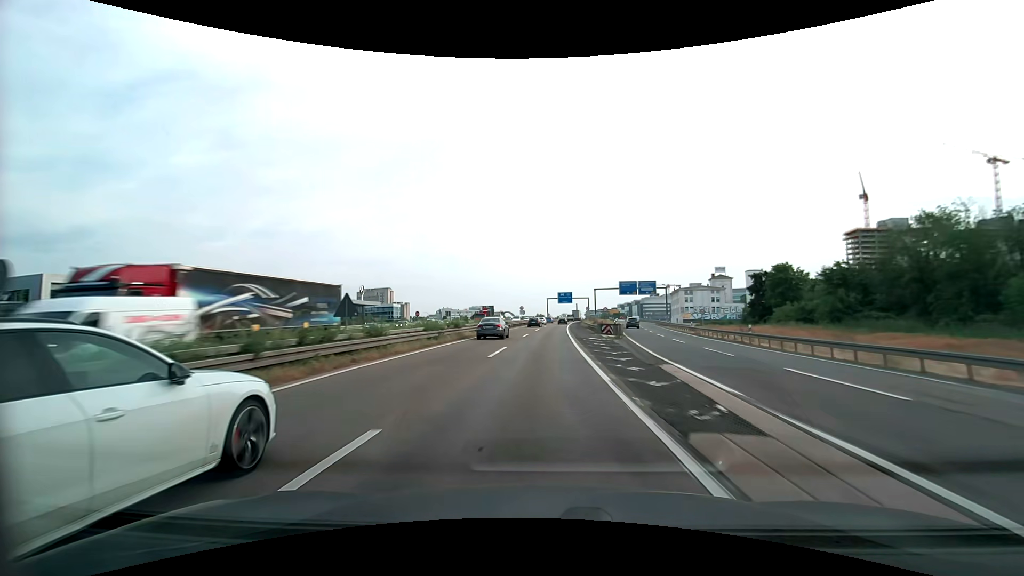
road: motorway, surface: asphalt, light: Day
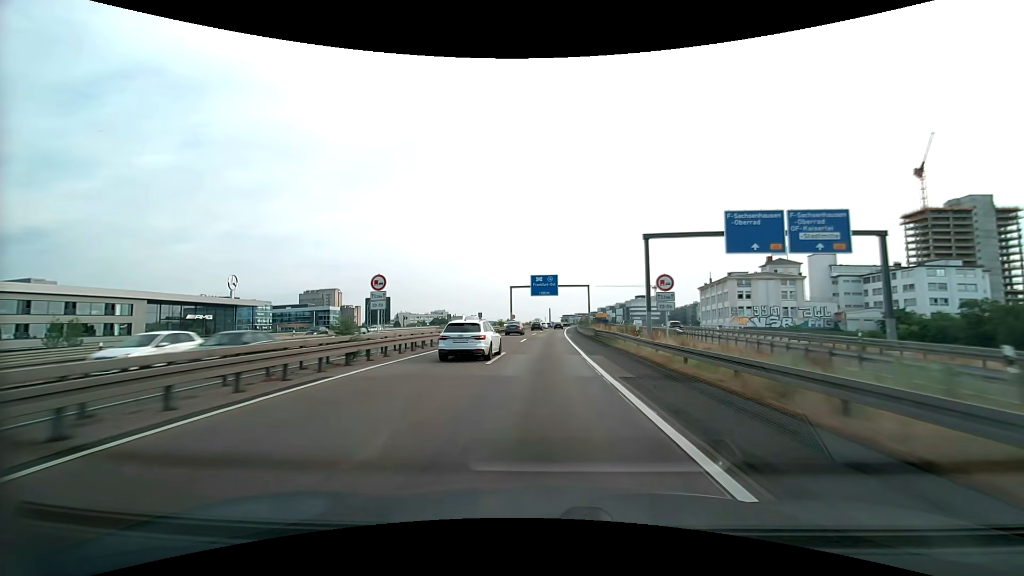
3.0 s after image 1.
(+2.3, +74.0) m; +3°
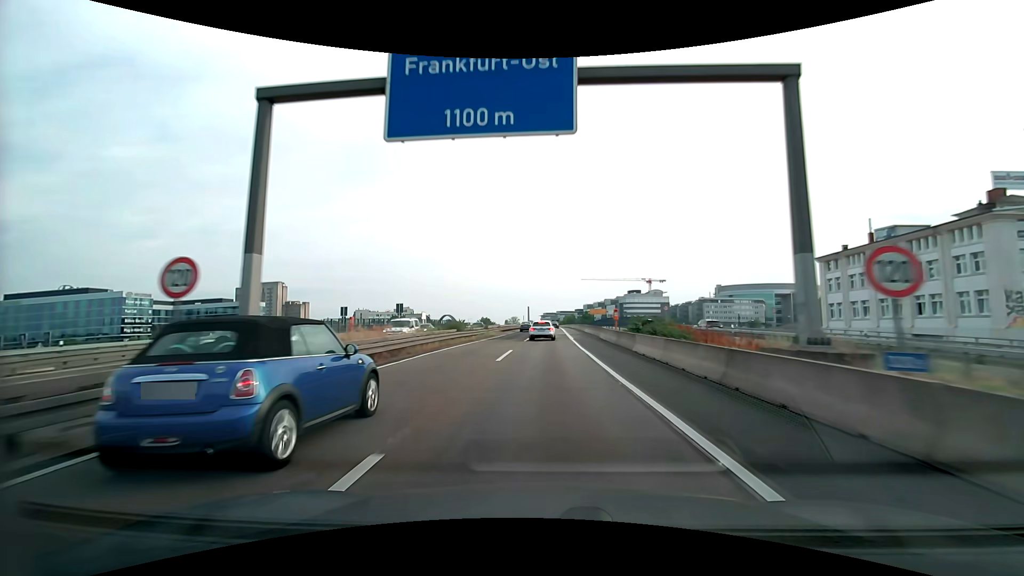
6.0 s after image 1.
(+1.3, +70.8) m; +2°
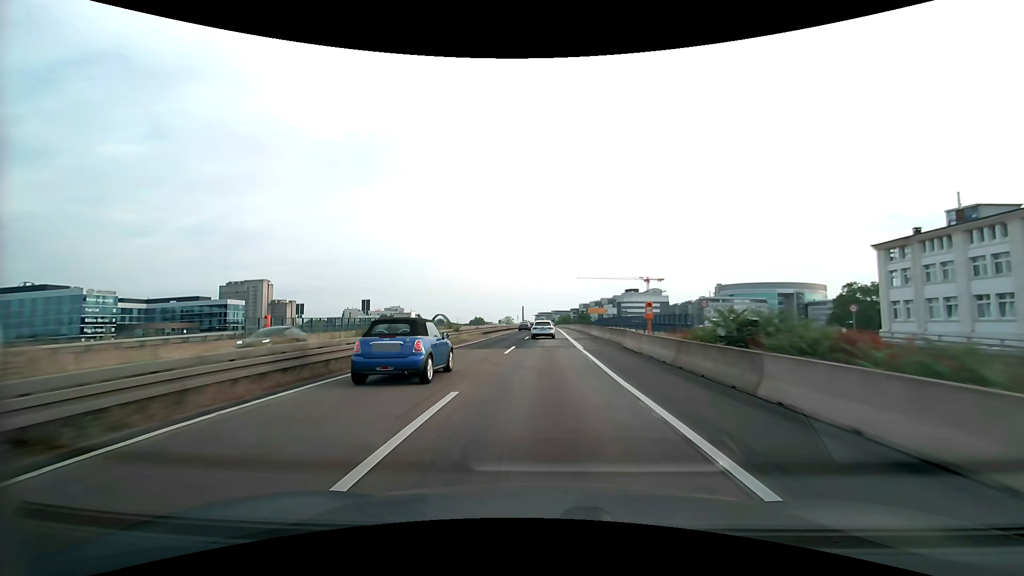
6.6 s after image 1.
(+0.1, +13.9) m; 0°
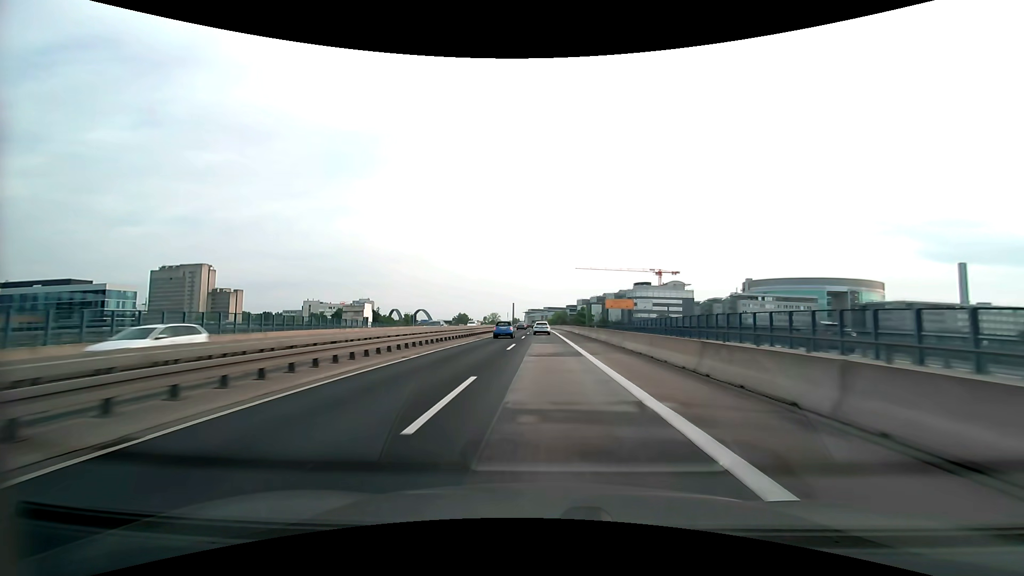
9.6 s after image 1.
(+0.9, +68.6) m; +1°
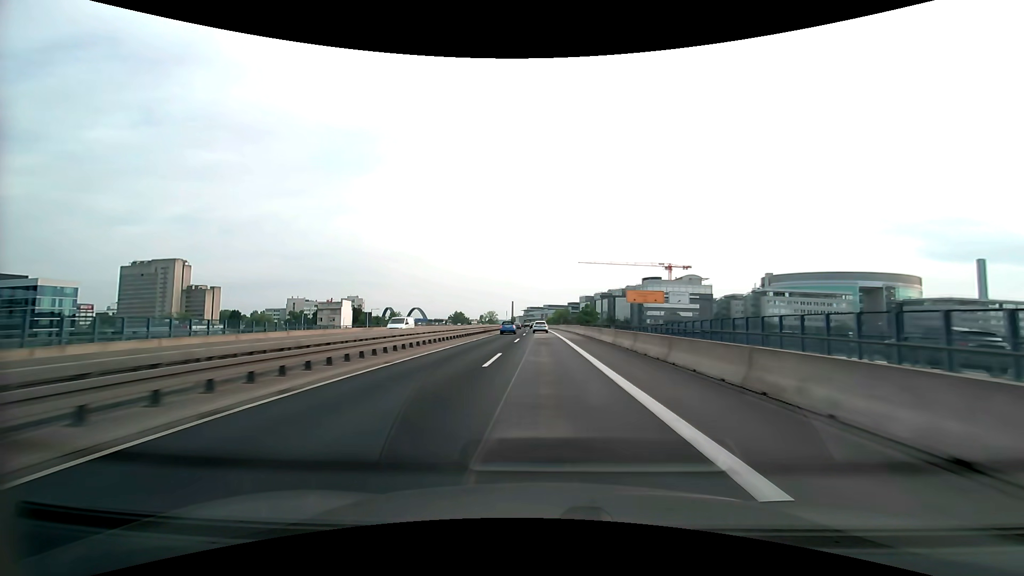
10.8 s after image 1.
(0.0, +27.1) m; 0°
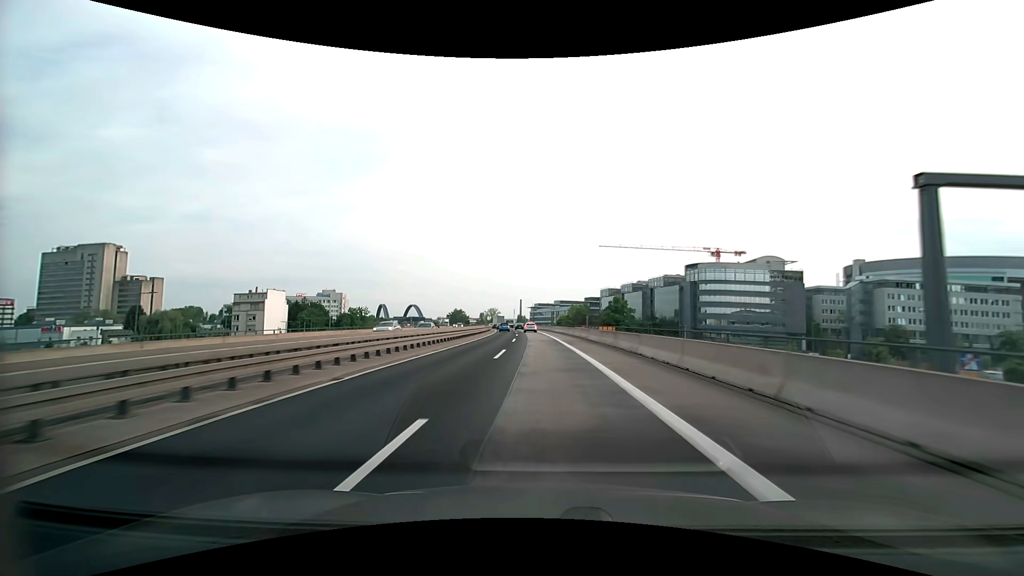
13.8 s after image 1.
(-0.5, +67.6) m; -1°
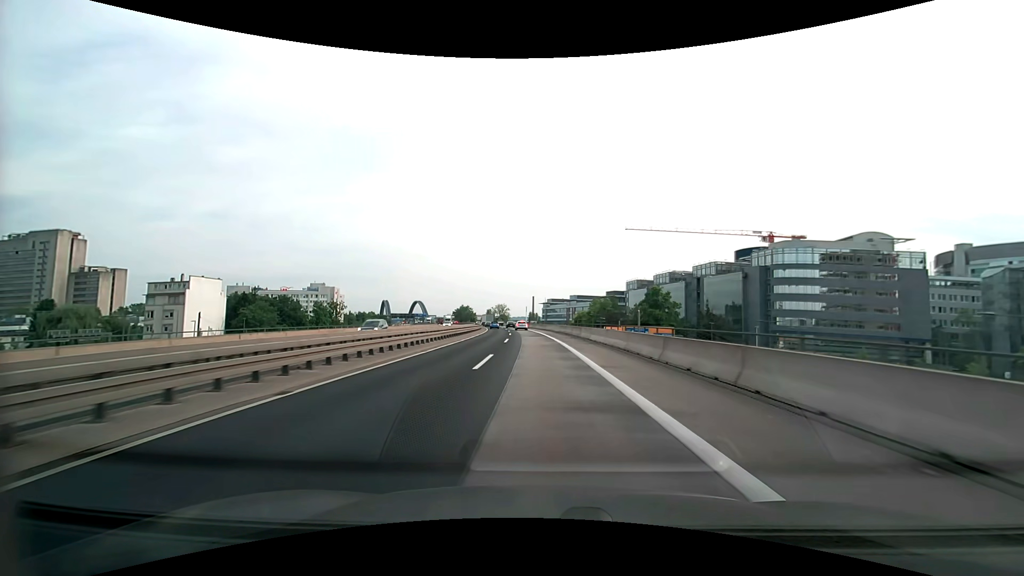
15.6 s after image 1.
(-0.5, +40.5) m; -1°
(0, +10) (0, +20) (0, +30) (-1, +40) (-1, +50) (-2, +60) (-3, +70) (-4, +80) (-5, +90) (-6, +100) m
